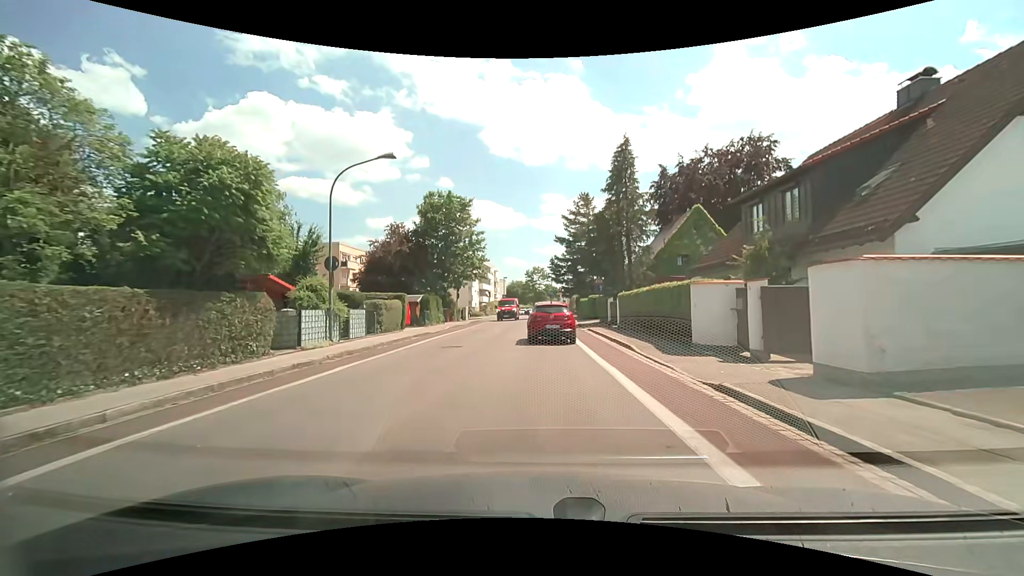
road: tertiary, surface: asphalt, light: Day
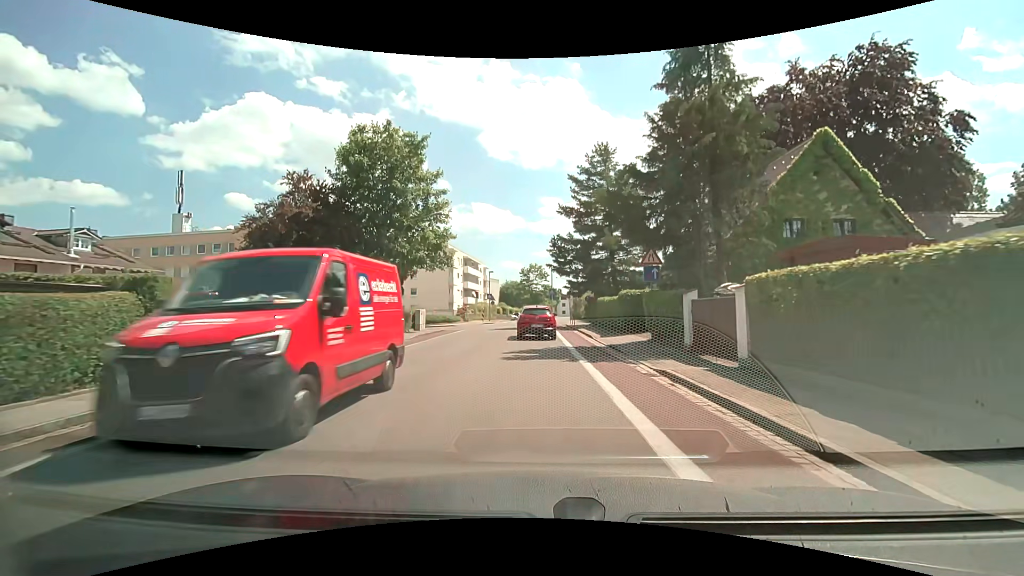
(+0.1, +18.8) m; 0°
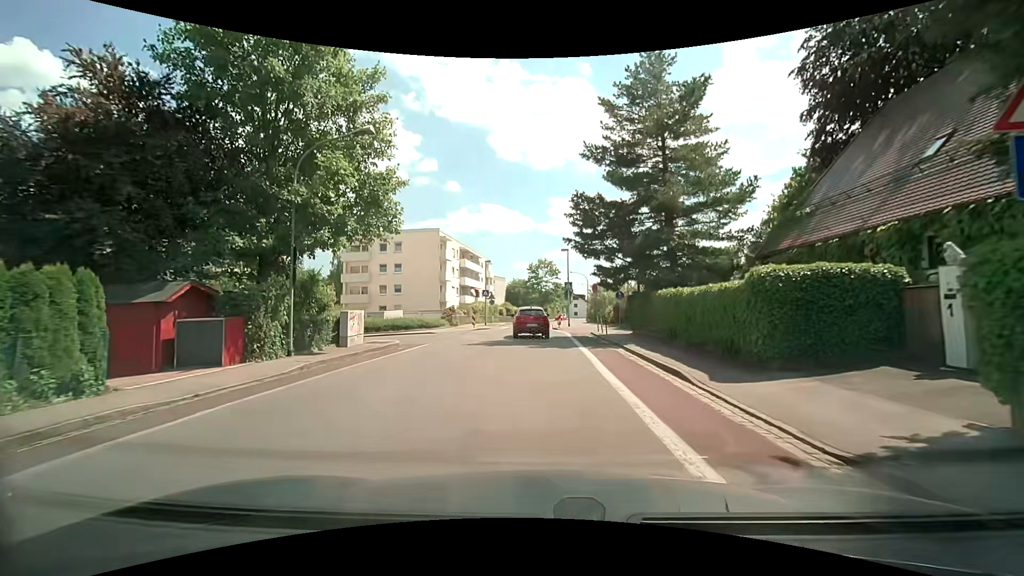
(-0.1, +14.3) m; -1°
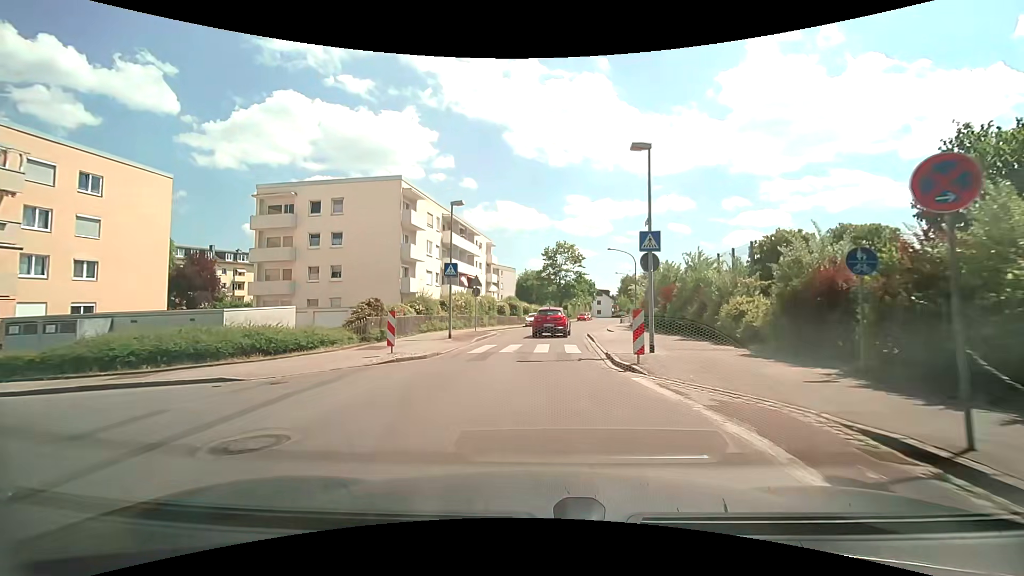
(-0.3, +25.0) m; -2°
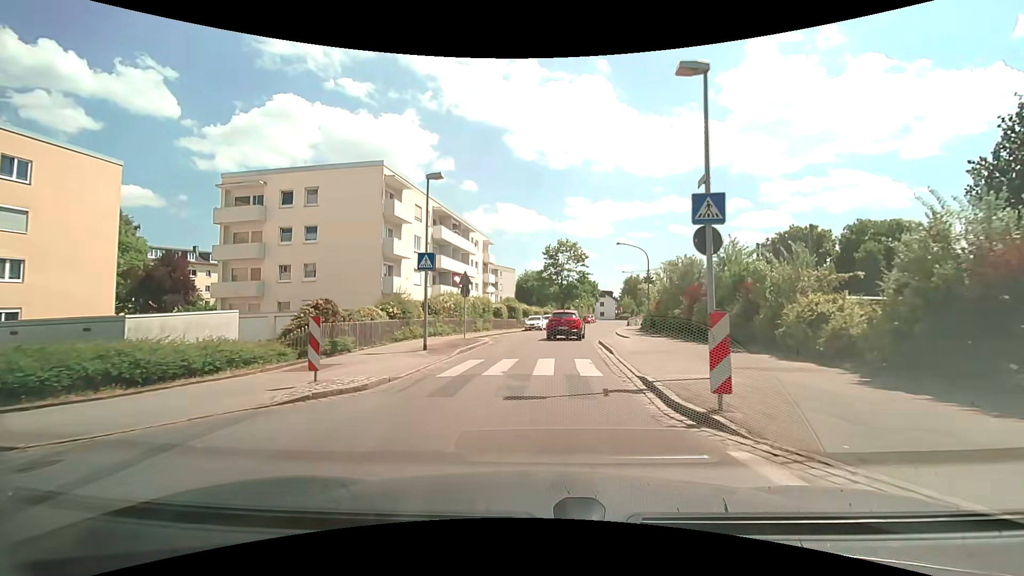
(0.0, +5.0) m; +1°
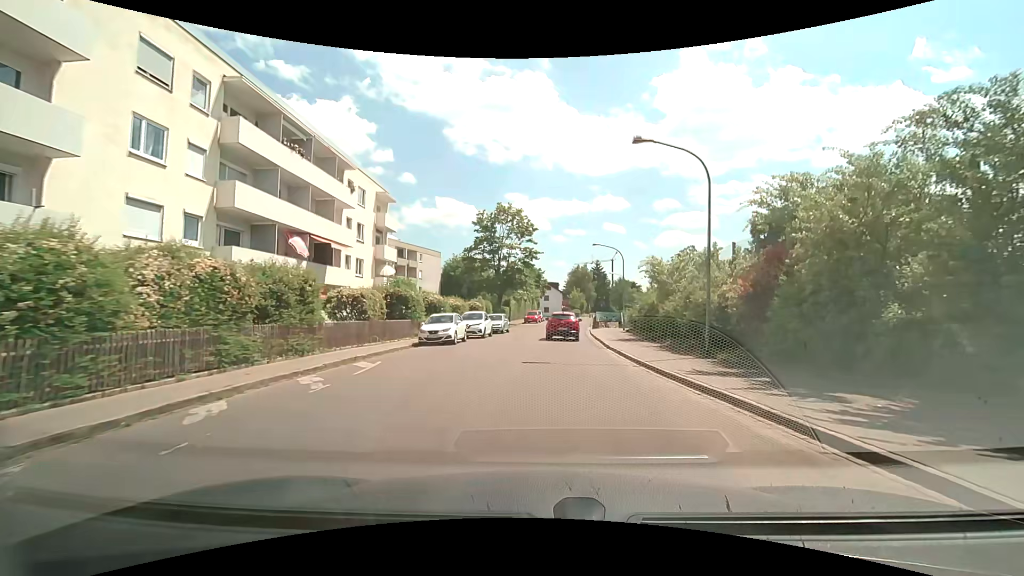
(+0.9, +24.7) m; +7°
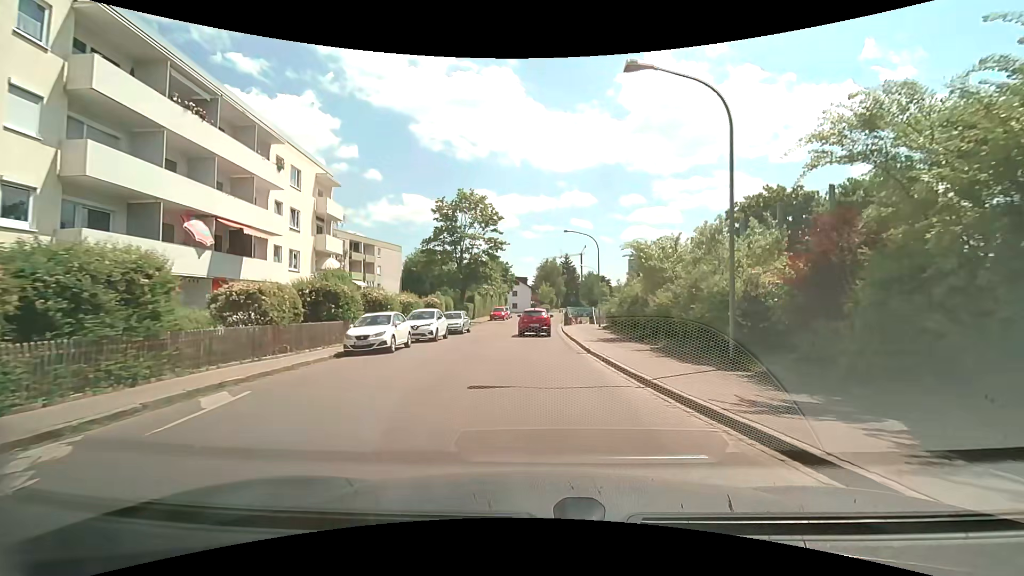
(+0.1, +5.0) m; +3°
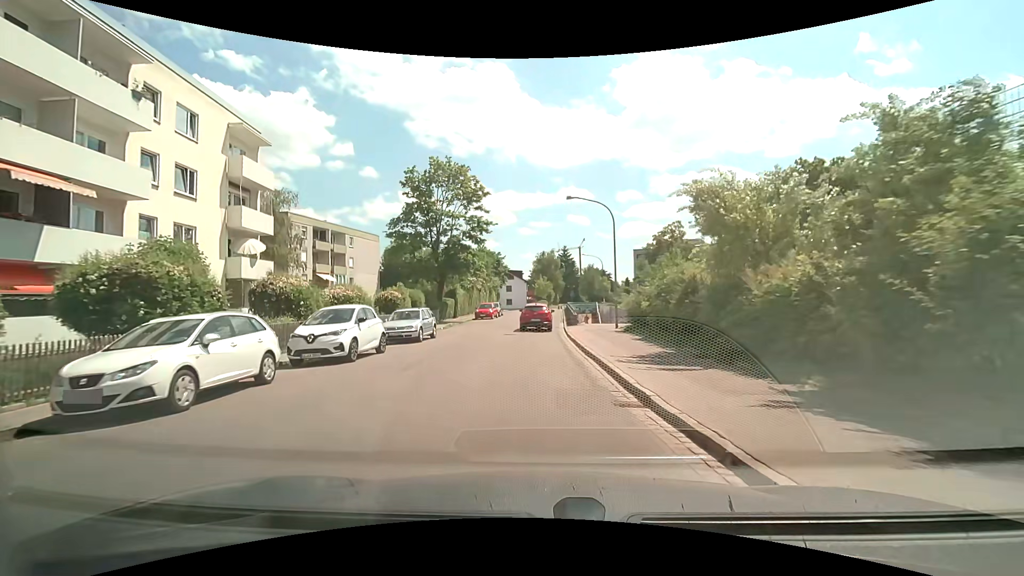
(+0.2, +10.1) m; +1°
